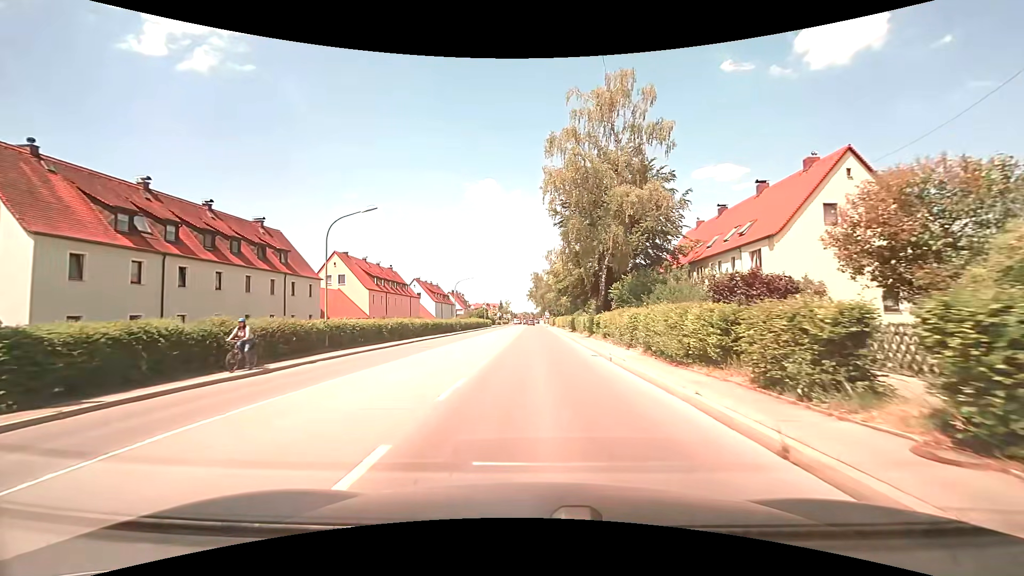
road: secondary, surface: asphalt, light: Day
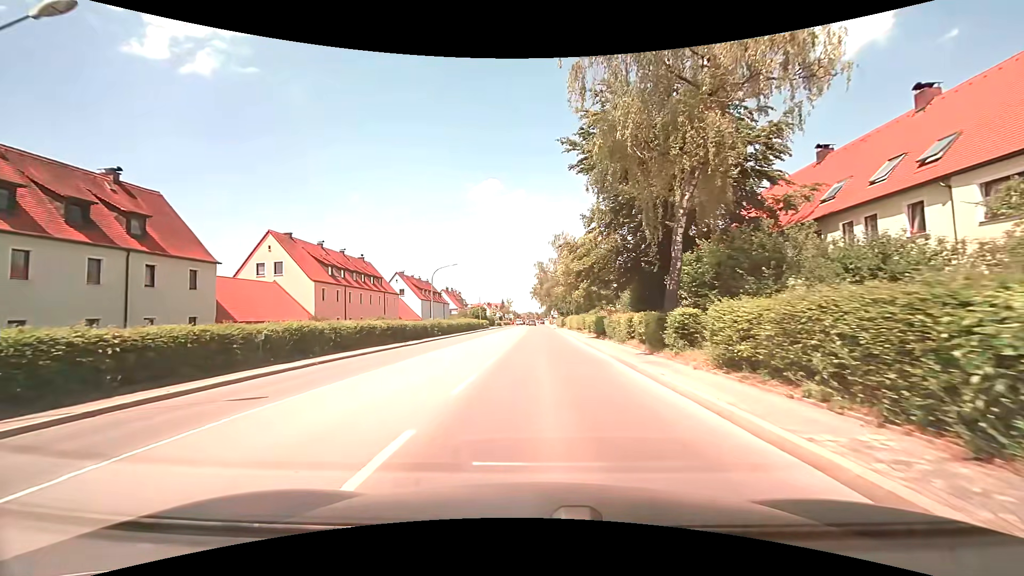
(0.0, +17.2) m; 0°
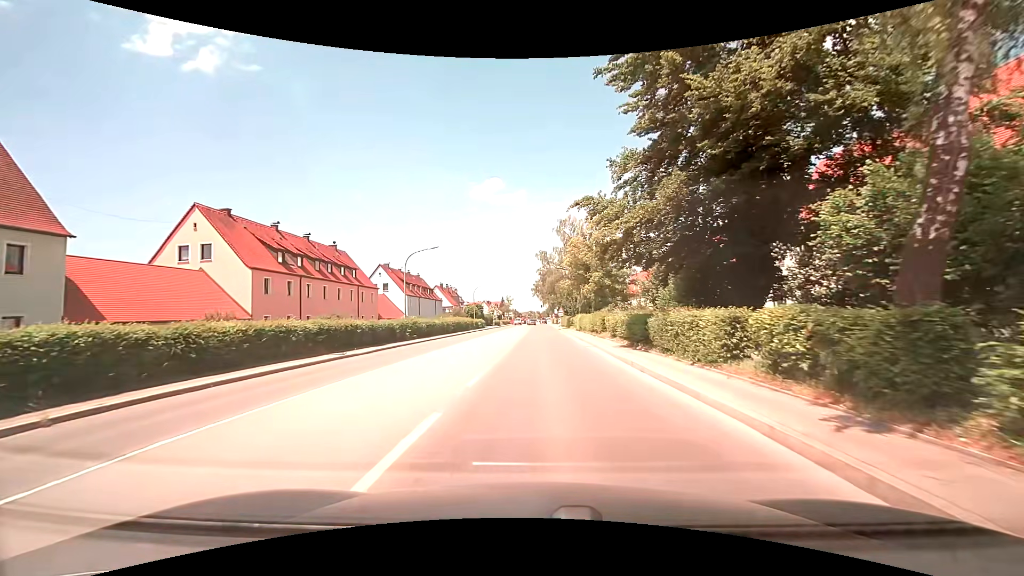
(0.0, +11.0) m; 0°
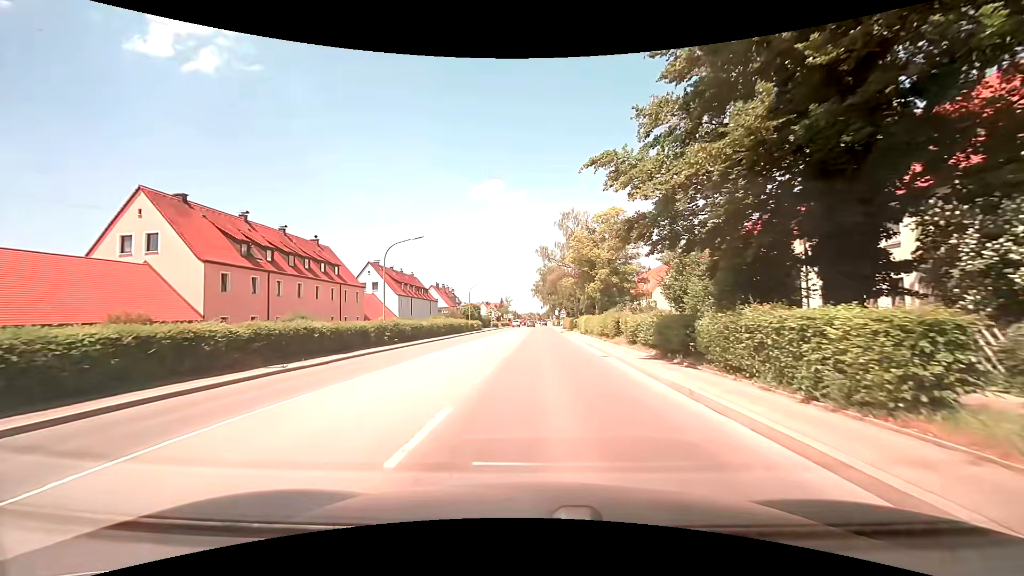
(0.0, +5.4) m; 0°
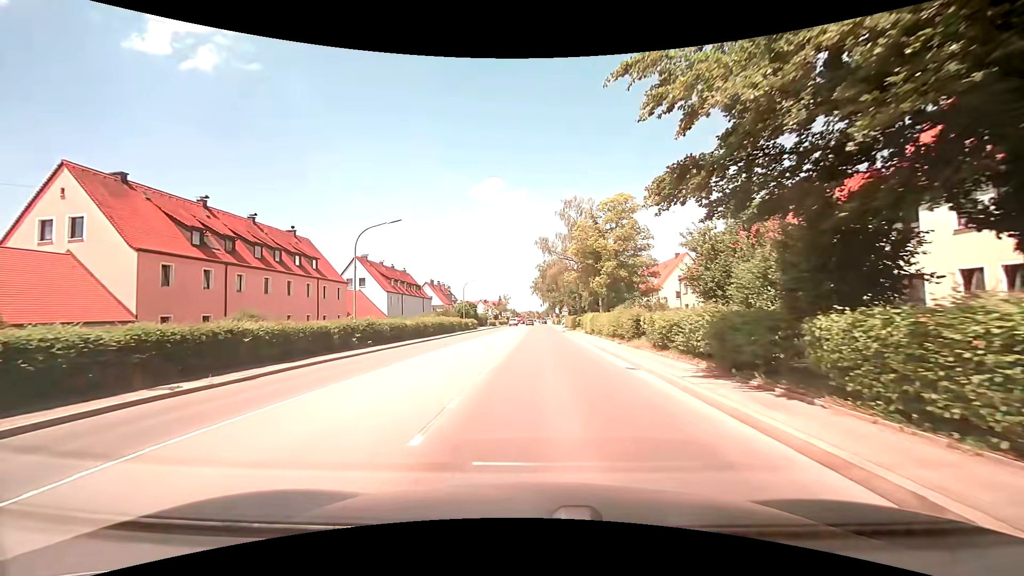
(0.0, +5.3) m; 0°
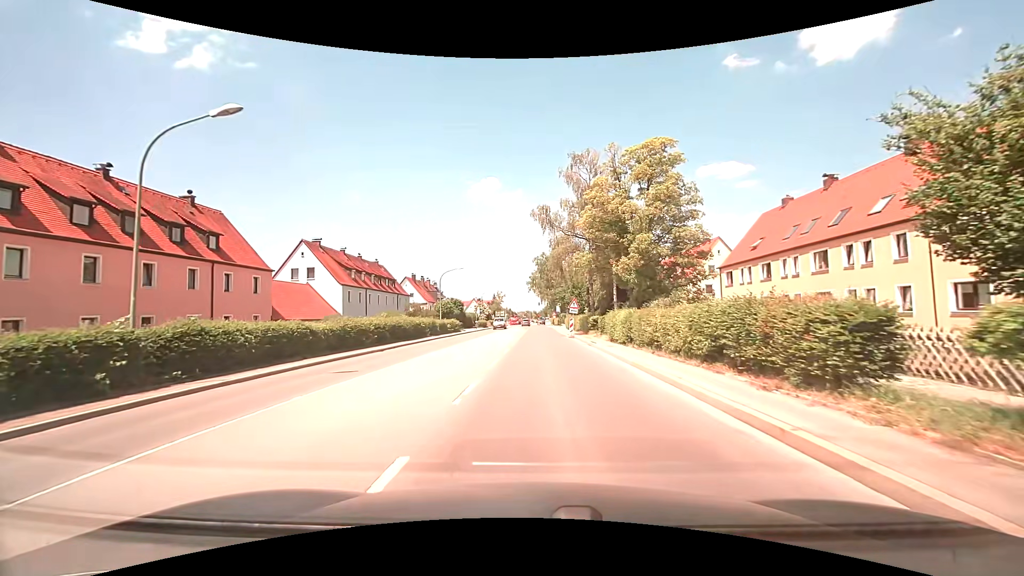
(+0.1, +15.3) m; +1°
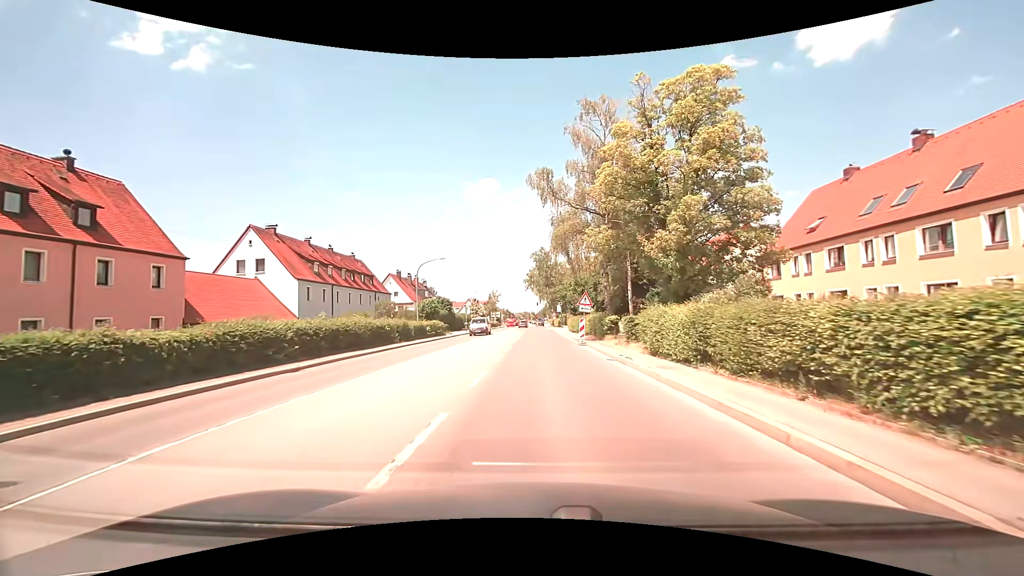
(-0.1, +9.8) m; 0°
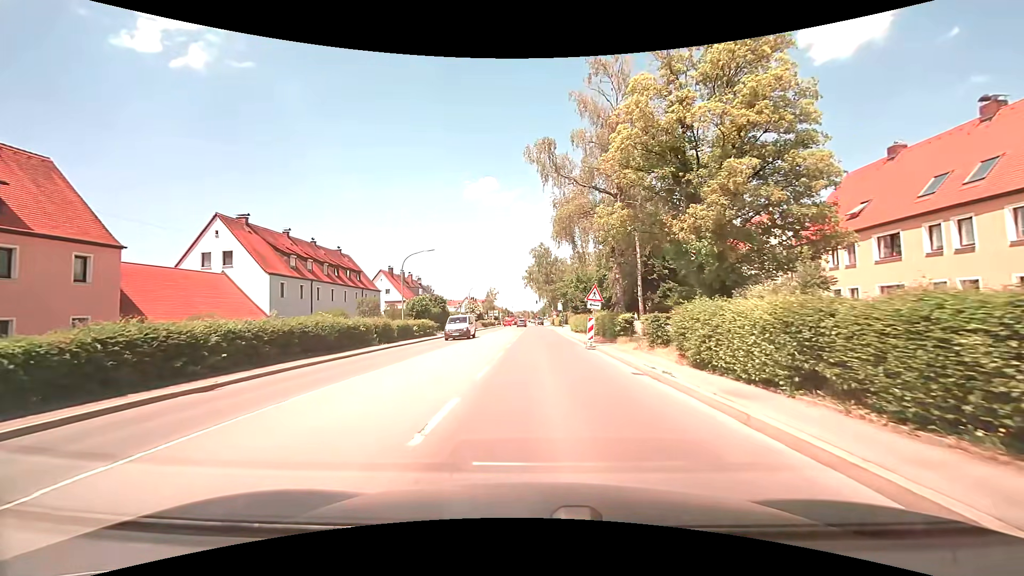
(0.0, +4.7) m; 0°
(0, +10) (0, +20) (0, +30) (0, +40) (0, +50) (-1, +60) (-2, +70) (-3, +80) (-3, +90) (-3, +100) m
